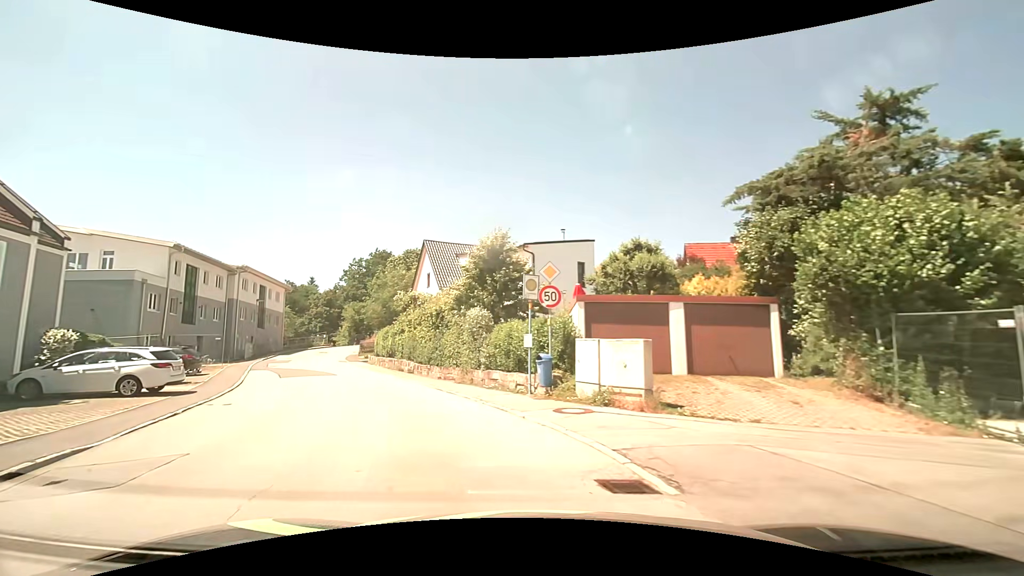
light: Day
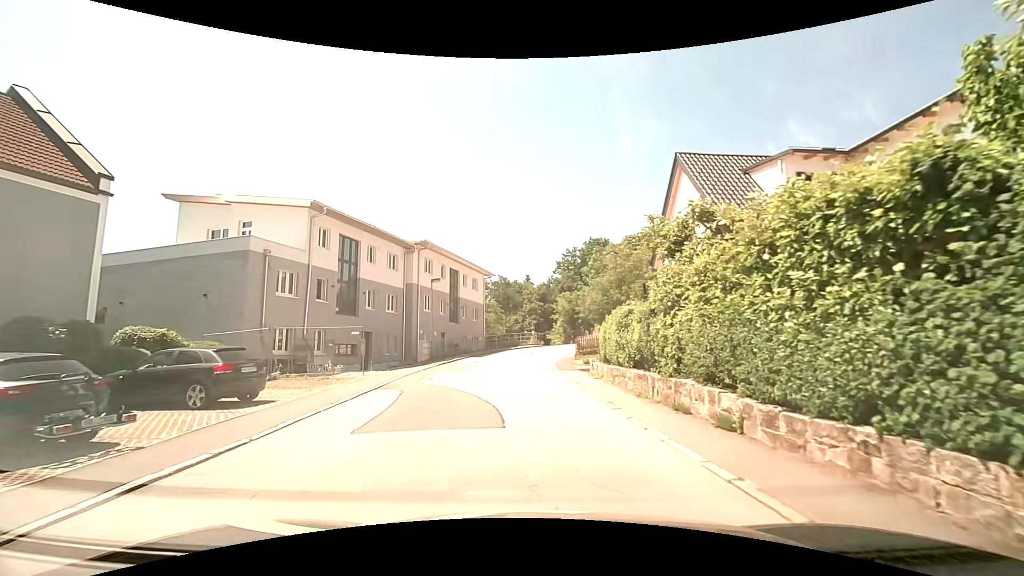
(-4.6, +16.3) m; -25°
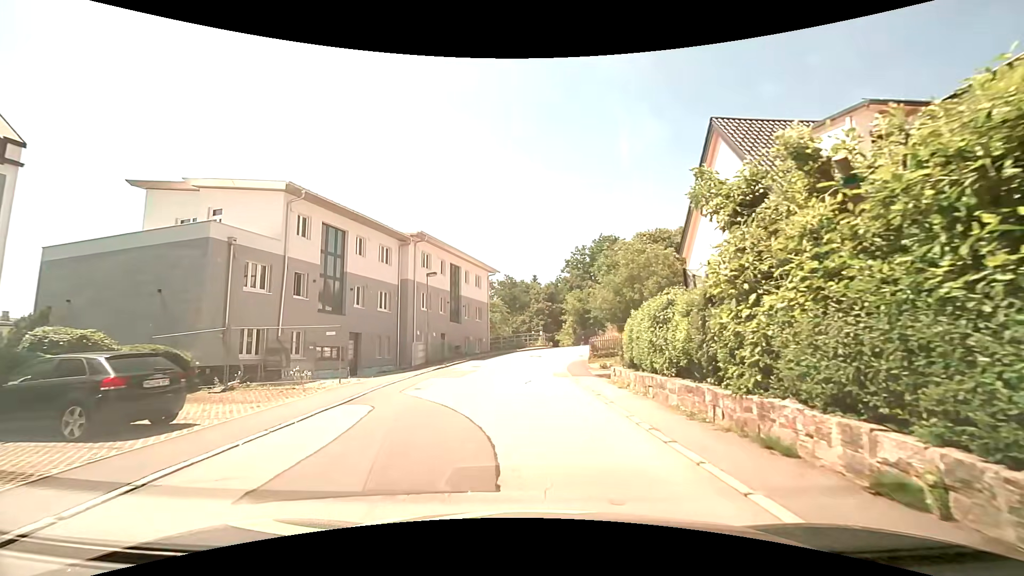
(0.0, +3.3) m; -1°
